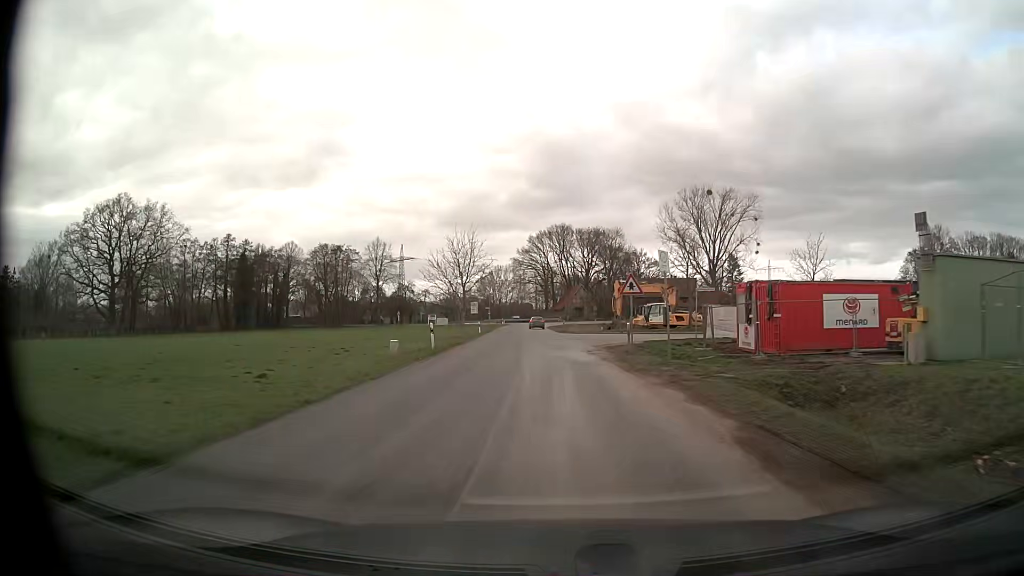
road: unclassified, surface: asphalt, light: Day
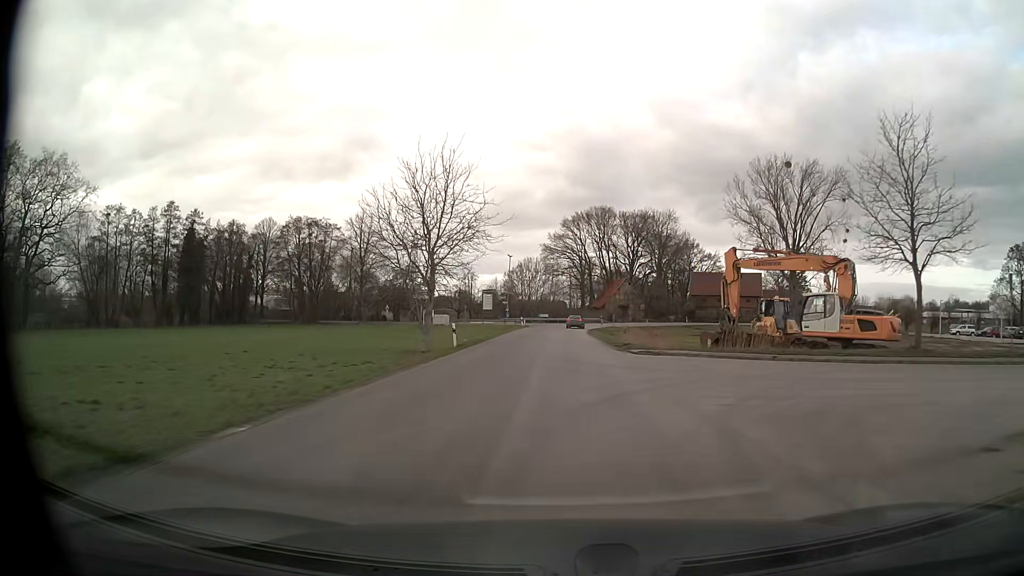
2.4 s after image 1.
(-1.4, +32.0) m; -4°
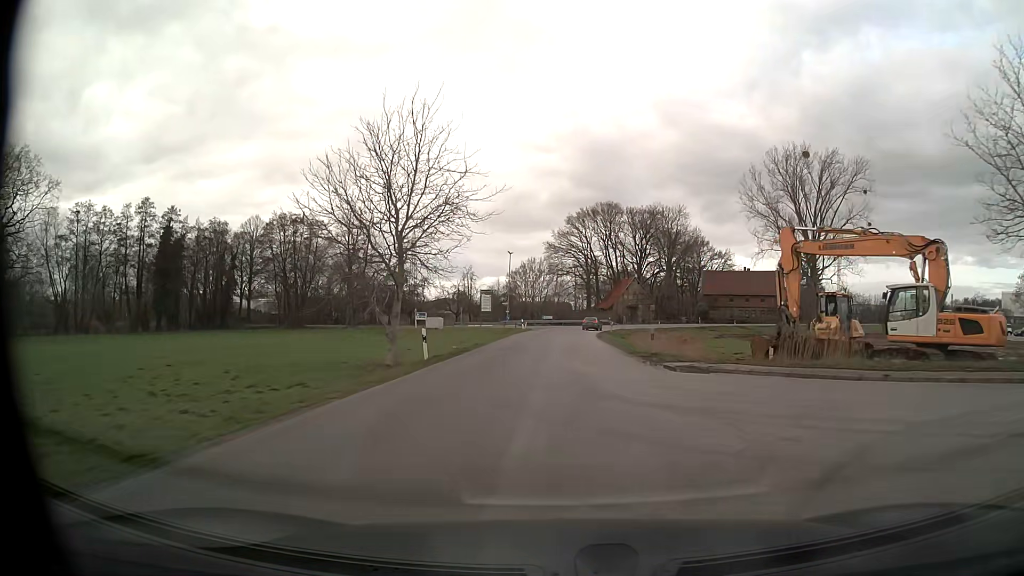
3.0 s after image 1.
(0.0, +7.9) m; 0°
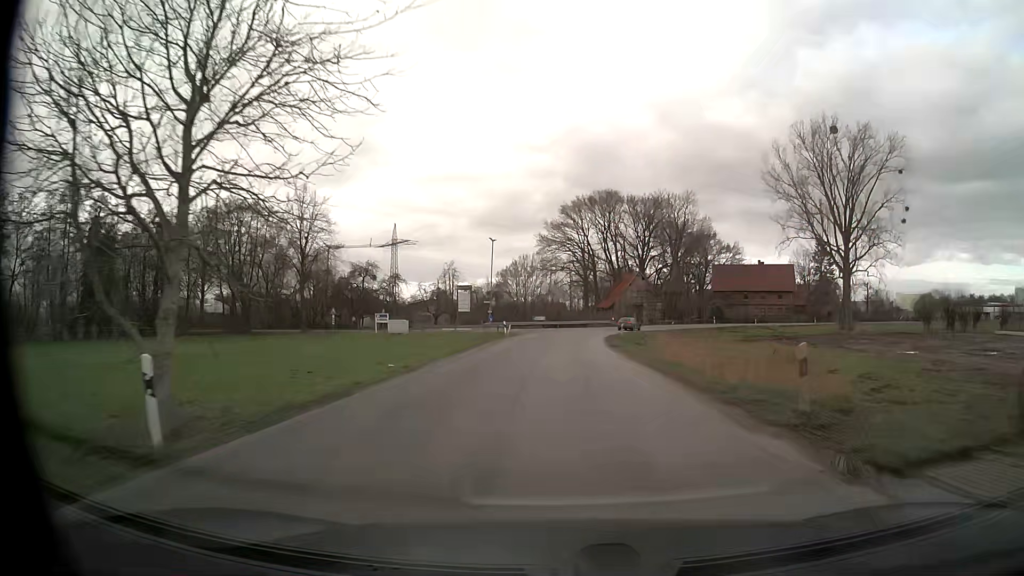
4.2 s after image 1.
(+0.1, +16.0) m; +1°
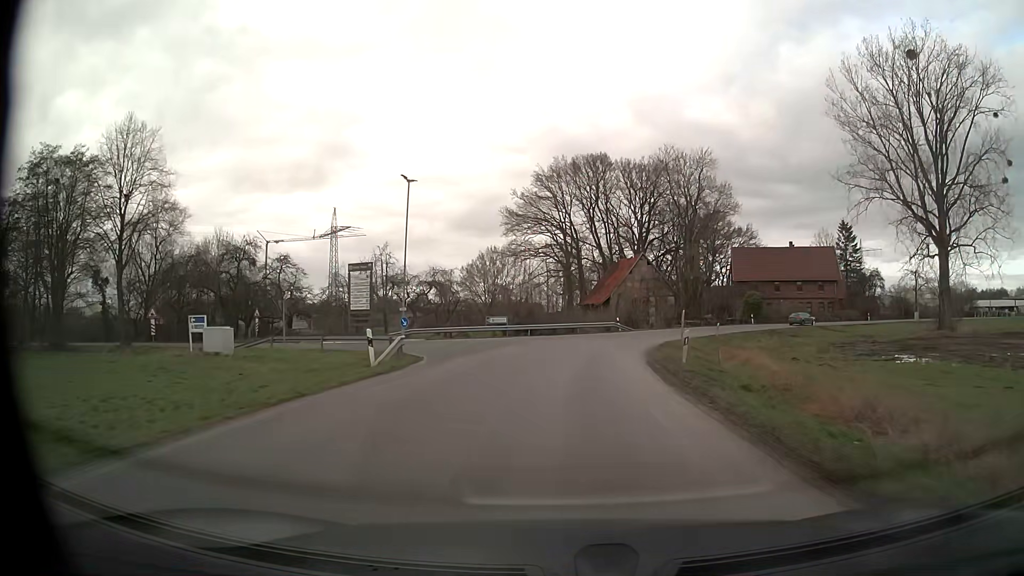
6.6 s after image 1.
(+0.3, +32.4) m; +2°
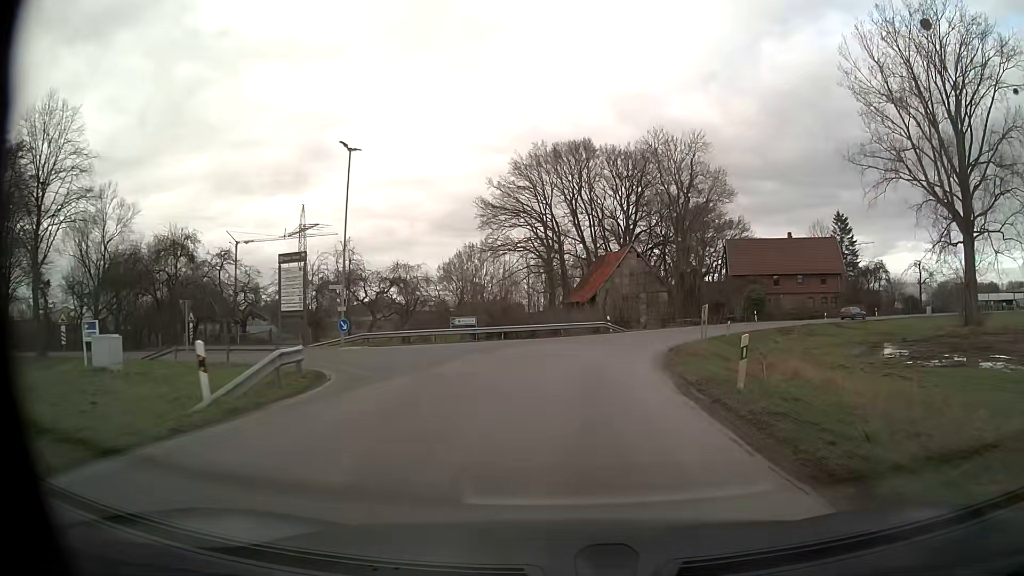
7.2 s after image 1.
(+0.1, +8.2) m; +1°
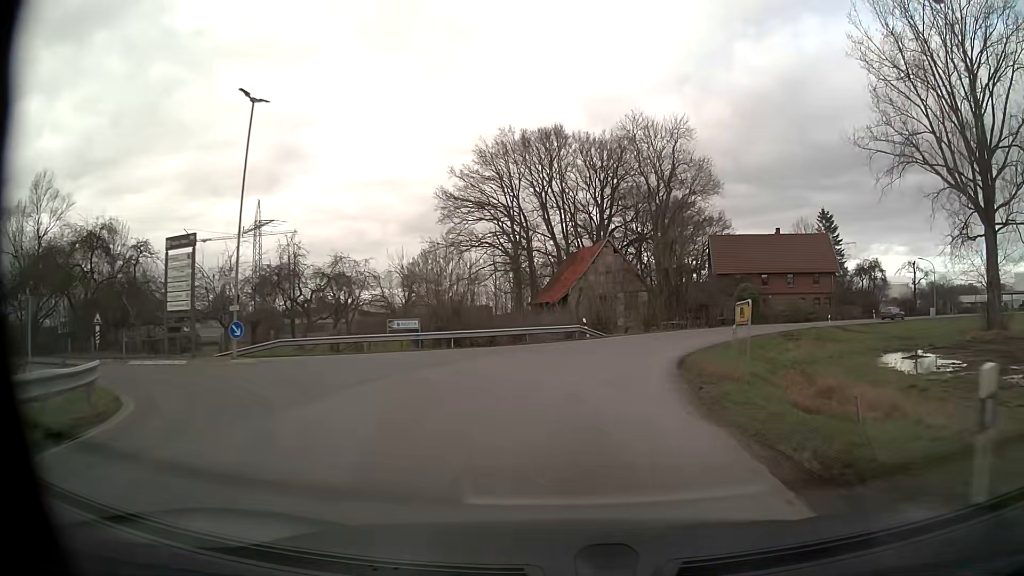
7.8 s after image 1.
(+0.2, +8.2) m; +2°
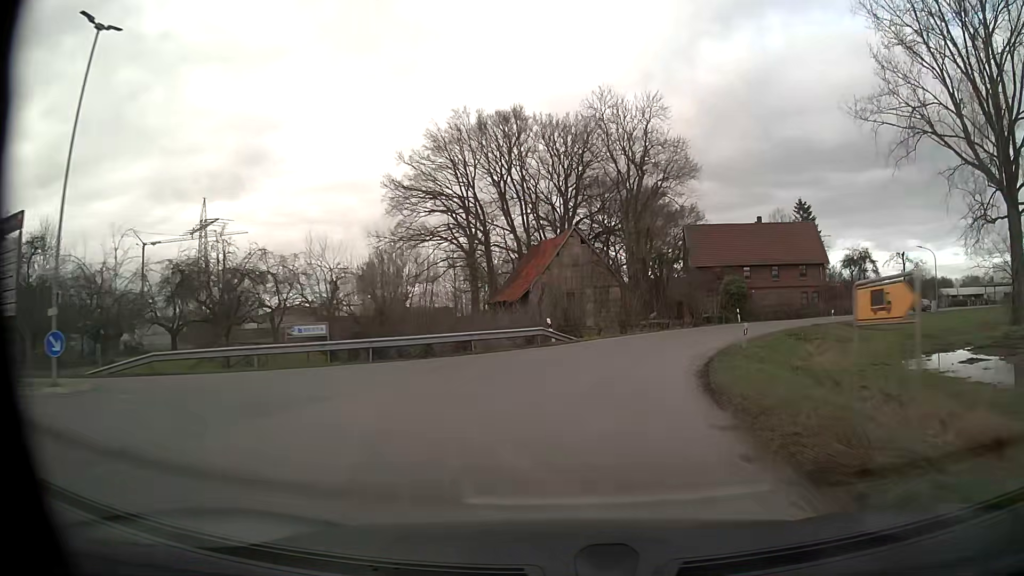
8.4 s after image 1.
(+0.2, +8.3) m; +3°
